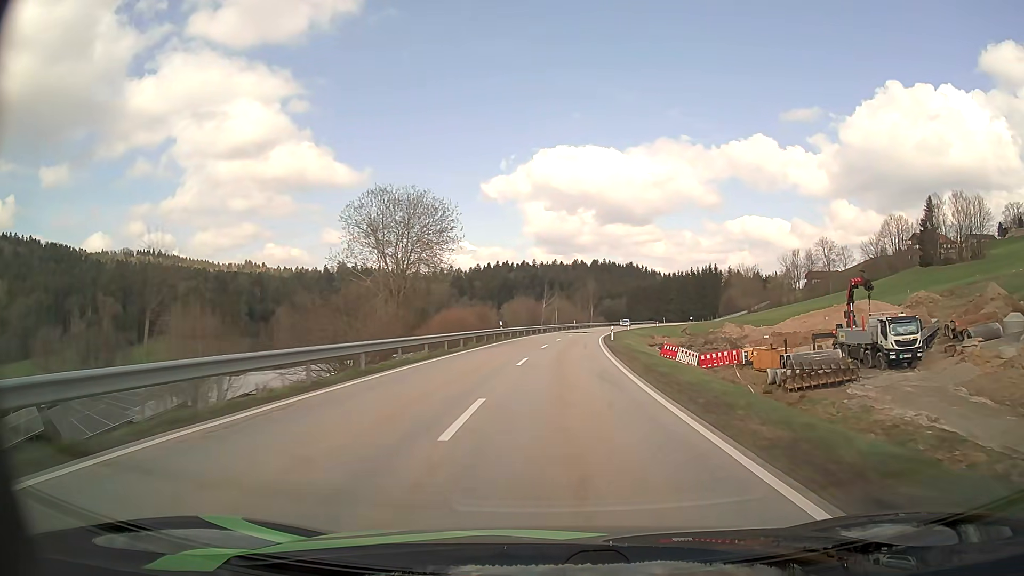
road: secondary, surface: asphalt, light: Day
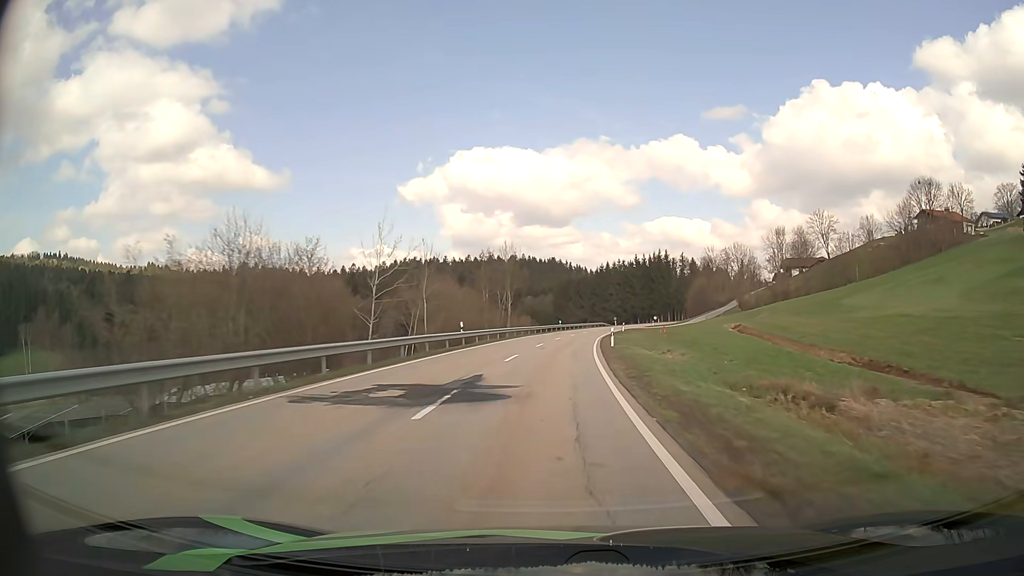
(+4.3, +65.2) m; +7°
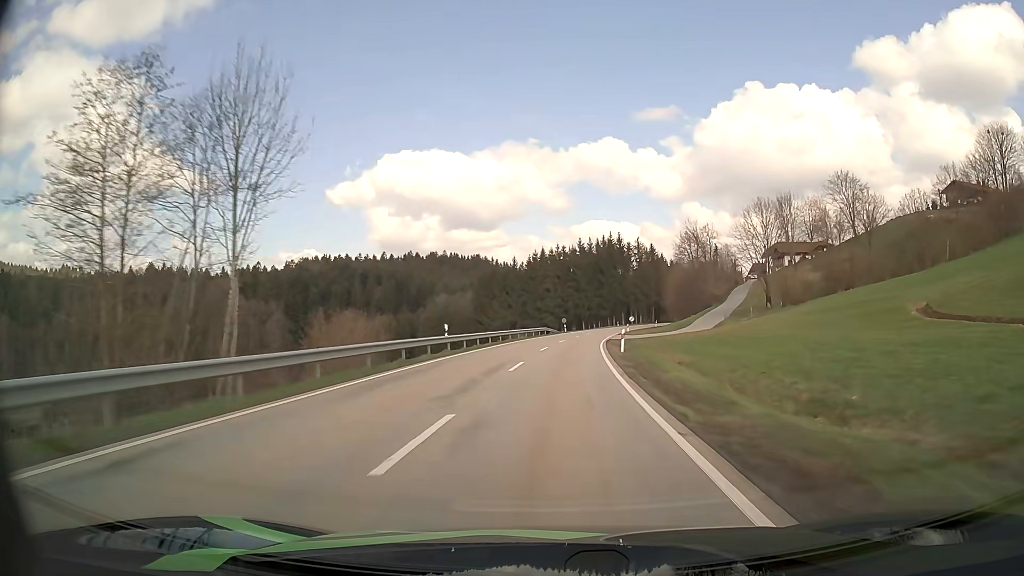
(+2.9, +57.3) m; +6°
(0, +10) (0, +20) (+1, +30) (+1, +40) (+2, +50) (+3, +60) (+5, +70) (+6, +80) (+8, +89) (+10, +99) m
